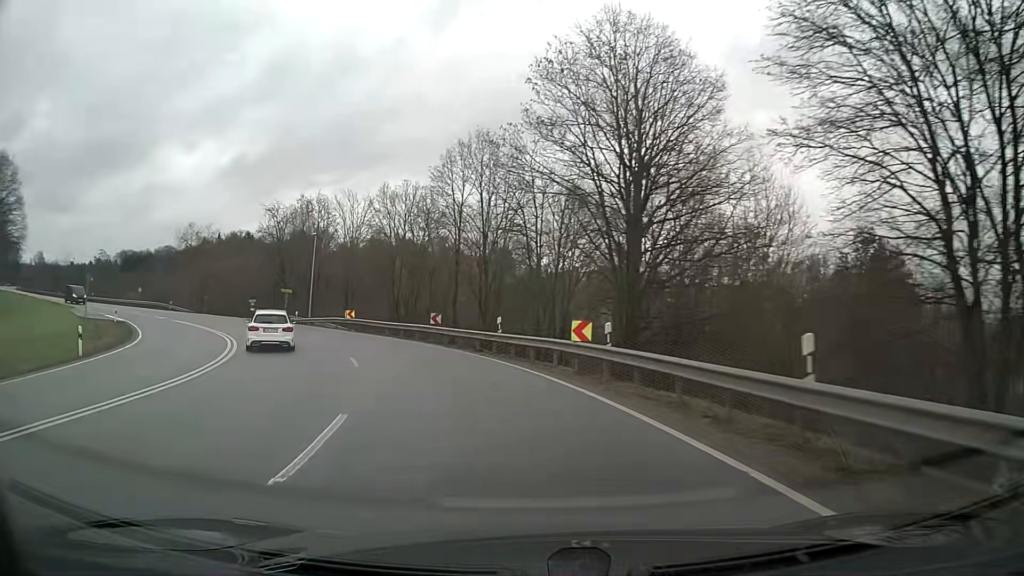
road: primary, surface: asphalt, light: Day
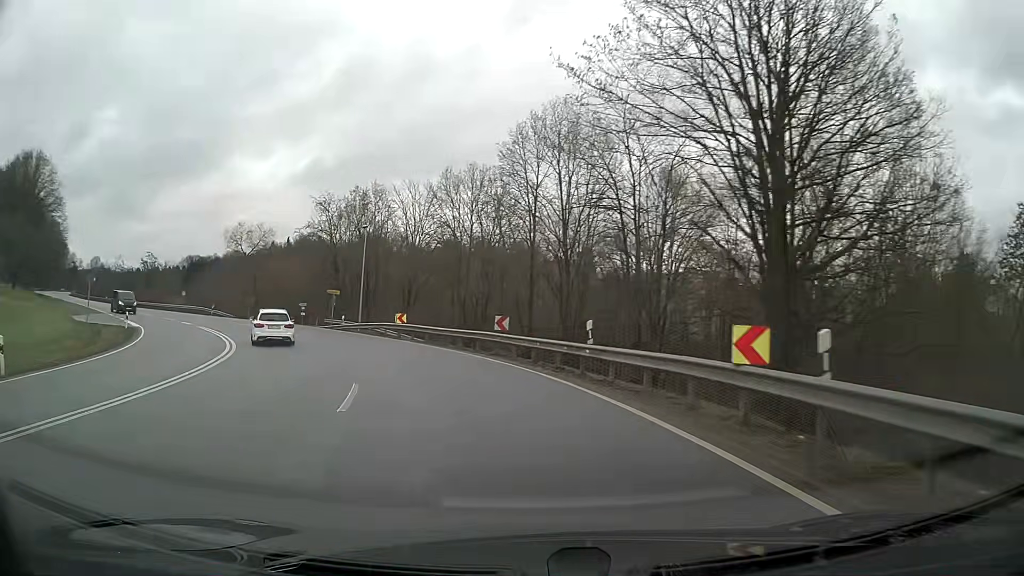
(-0.5, +8.0) m; -7°
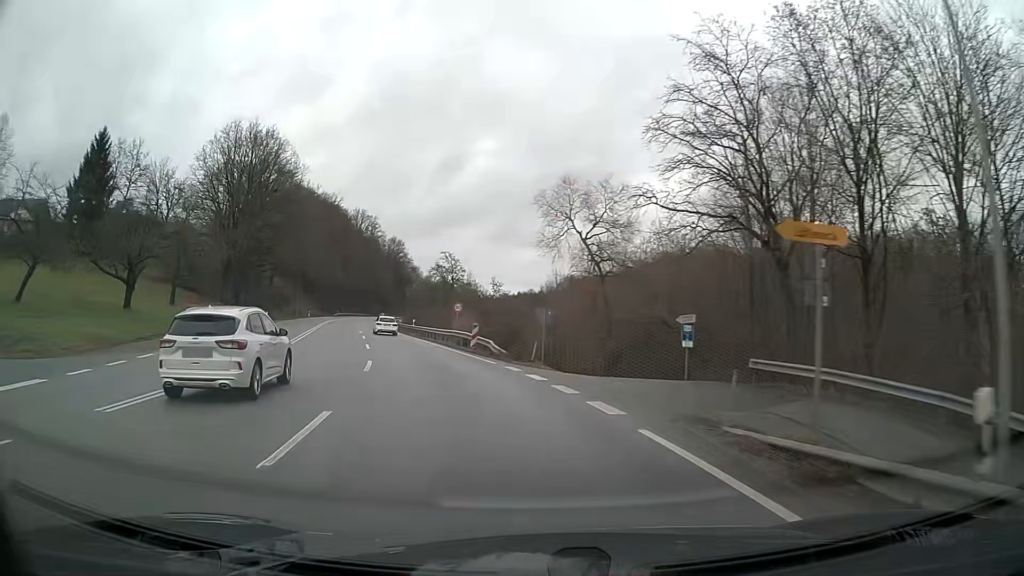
(-11.8, +38.1) m; -34°
